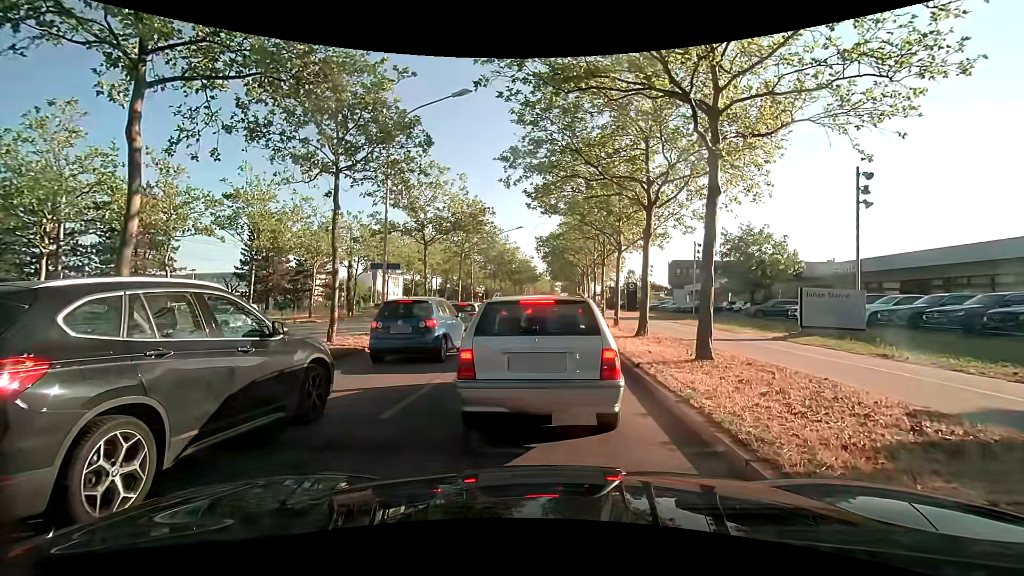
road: primary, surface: asphalt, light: Day
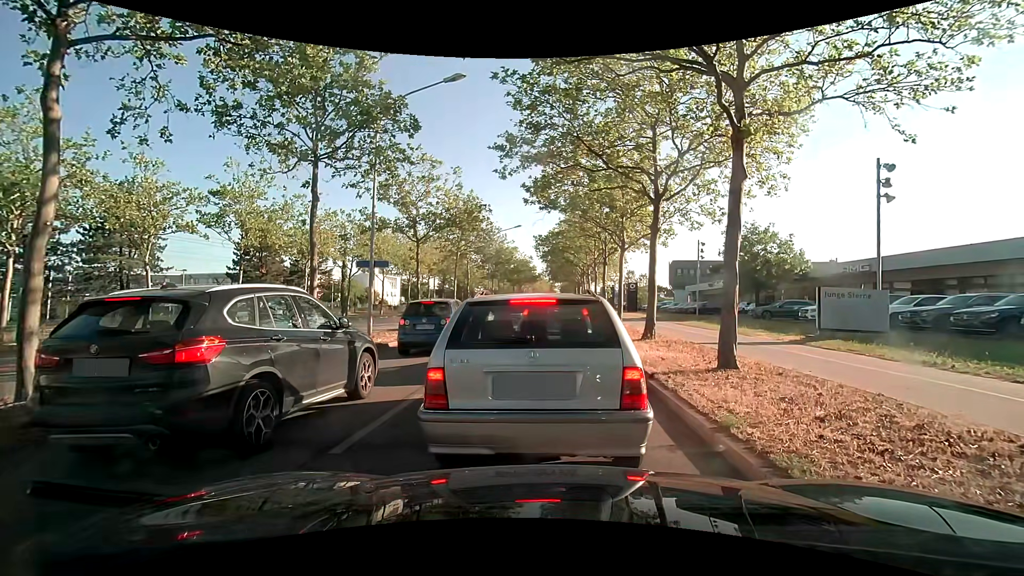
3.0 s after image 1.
(0.0, +1.3) m; 0°
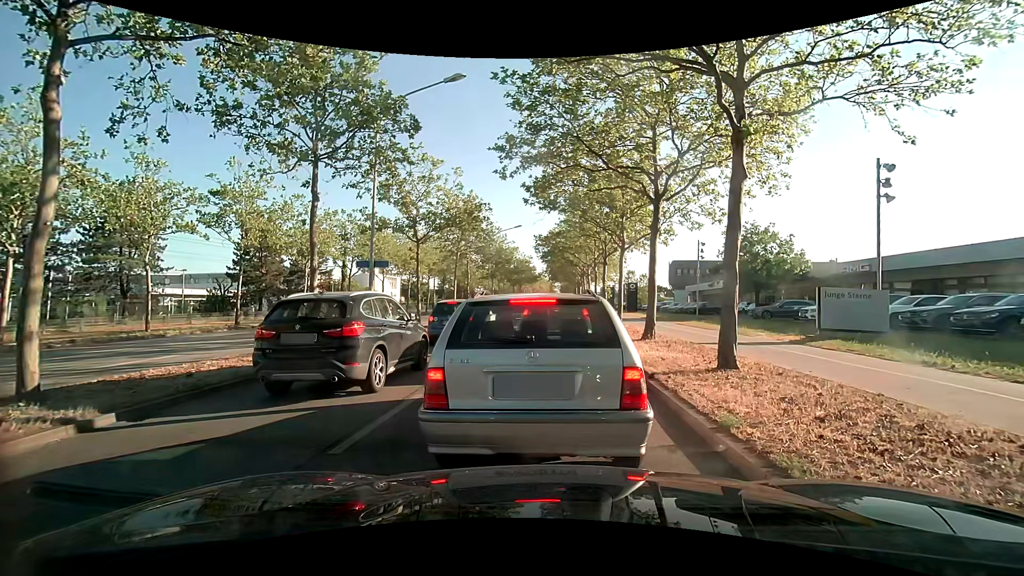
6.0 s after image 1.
(0.0, 0.0) m; 0°
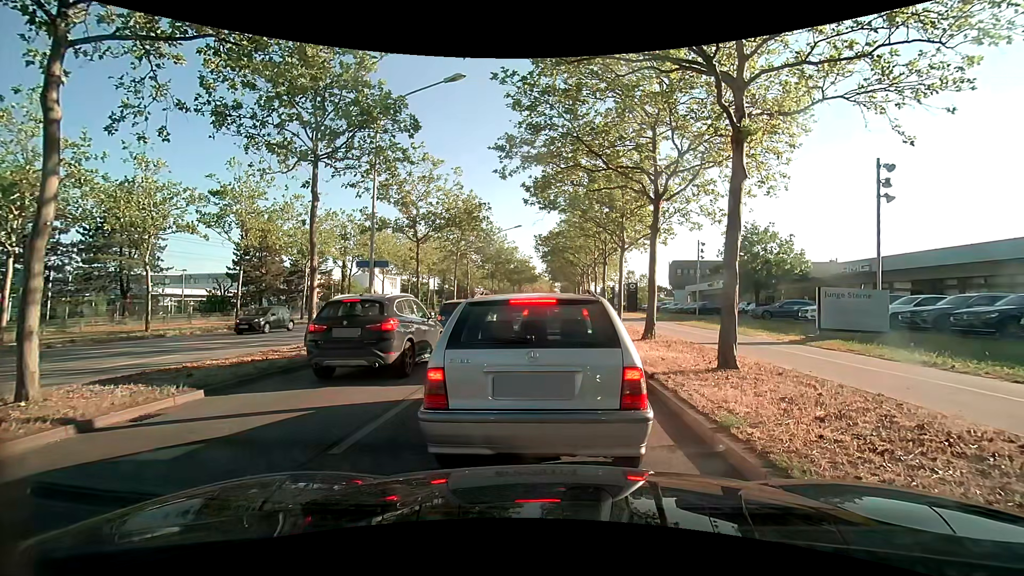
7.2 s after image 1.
(0.0, 0.0) m; 0°
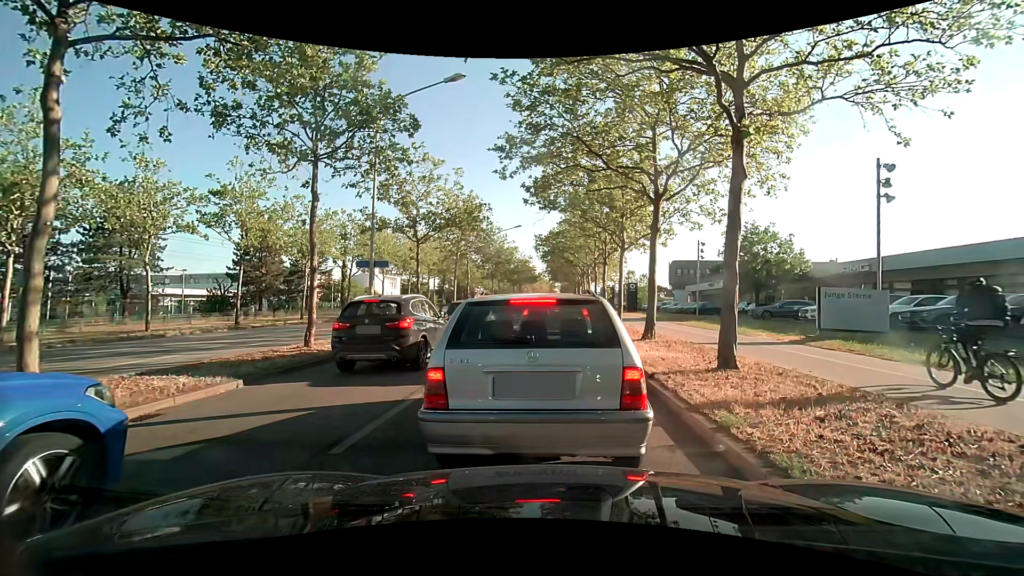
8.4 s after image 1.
(0.0, 0.0) m; 0°
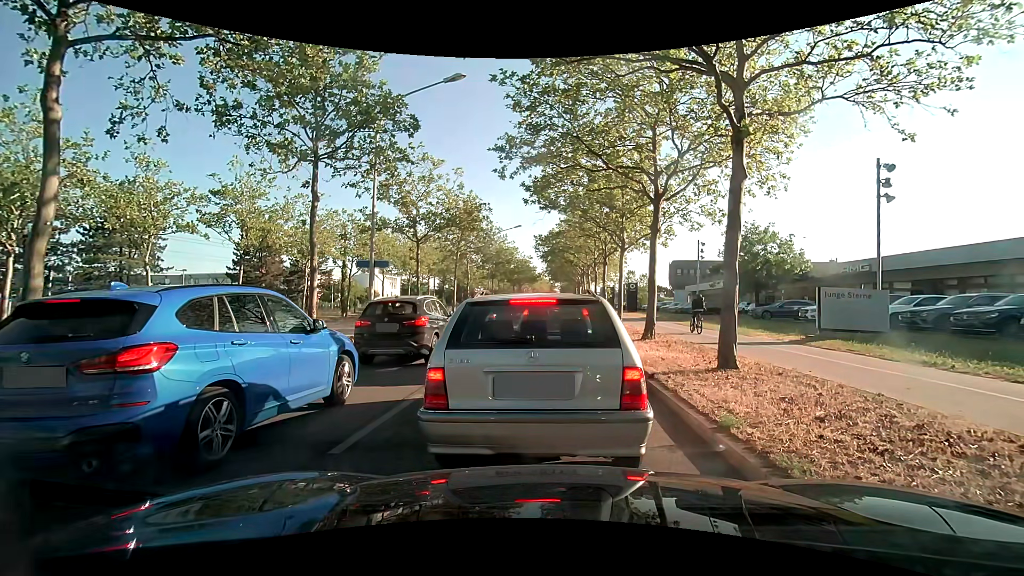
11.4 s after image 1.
(0.0, 0.0) m; 0°
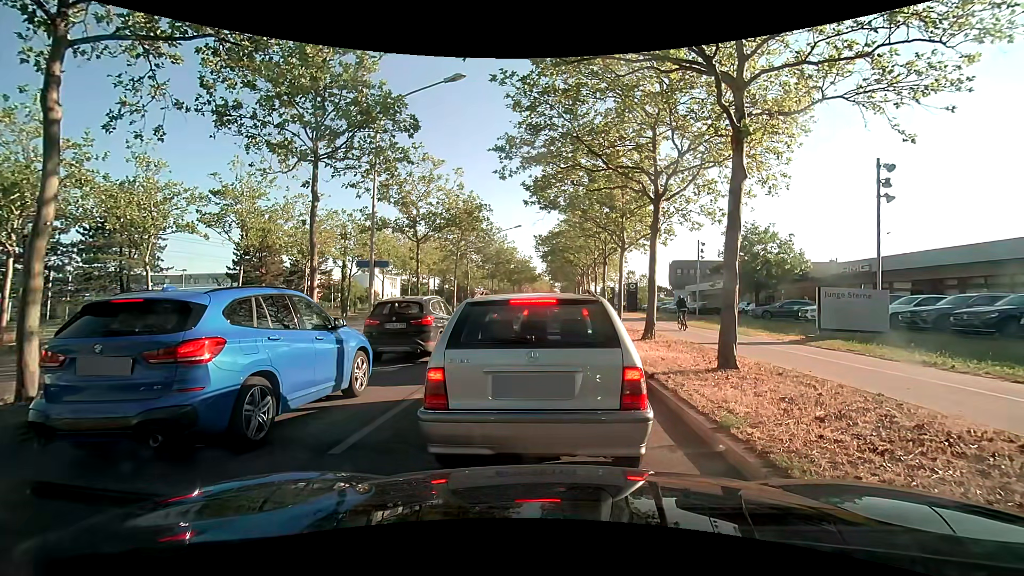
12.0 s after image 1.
(0.0, 0.0) m; 0°
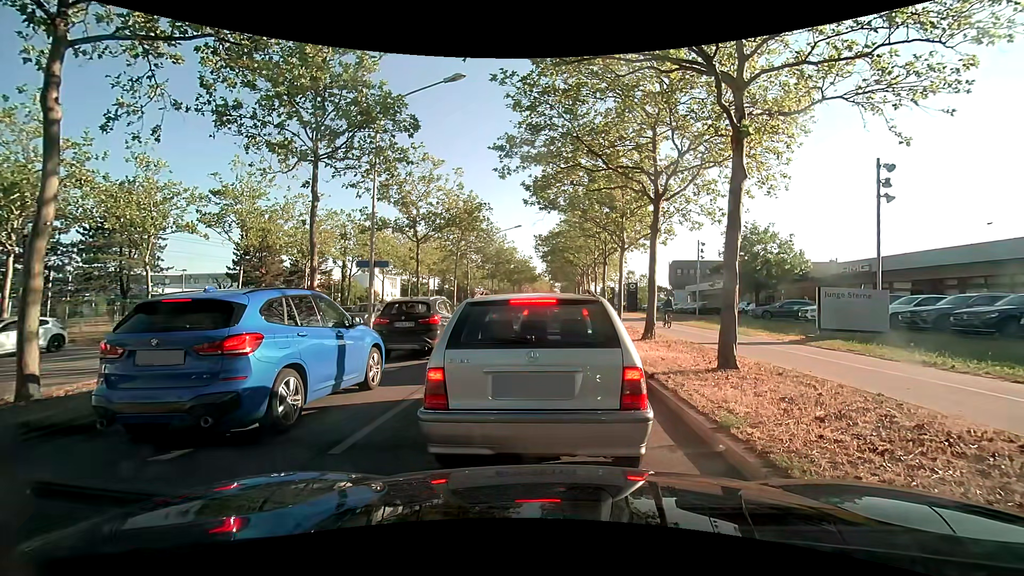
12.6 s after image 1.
(0.0, 0.0) m; 0°
